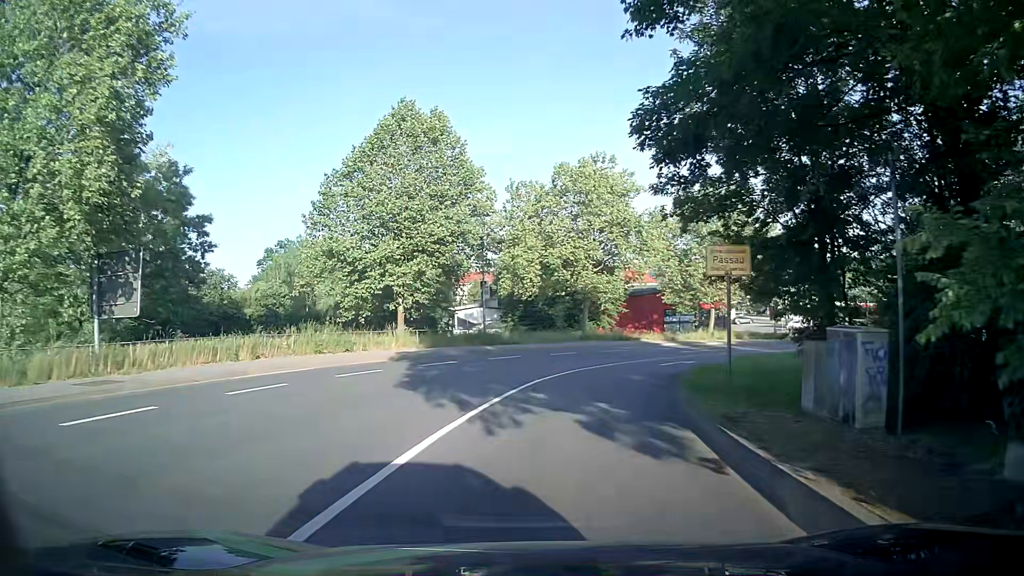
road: primary_link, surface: asphalt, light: Day
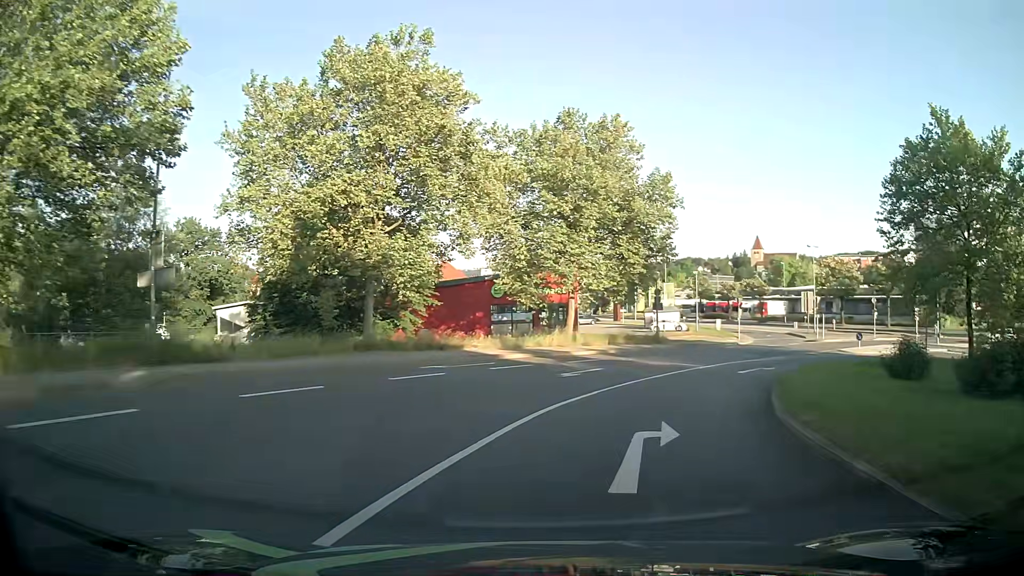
(+2.8, +23.1) m; +17°
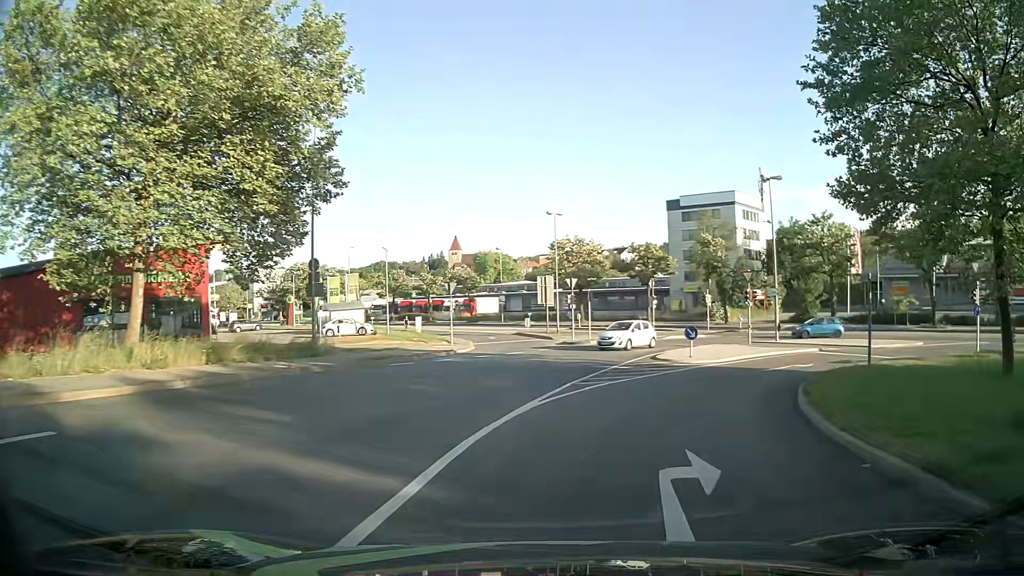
(+5.0, +22.2) m; +26°
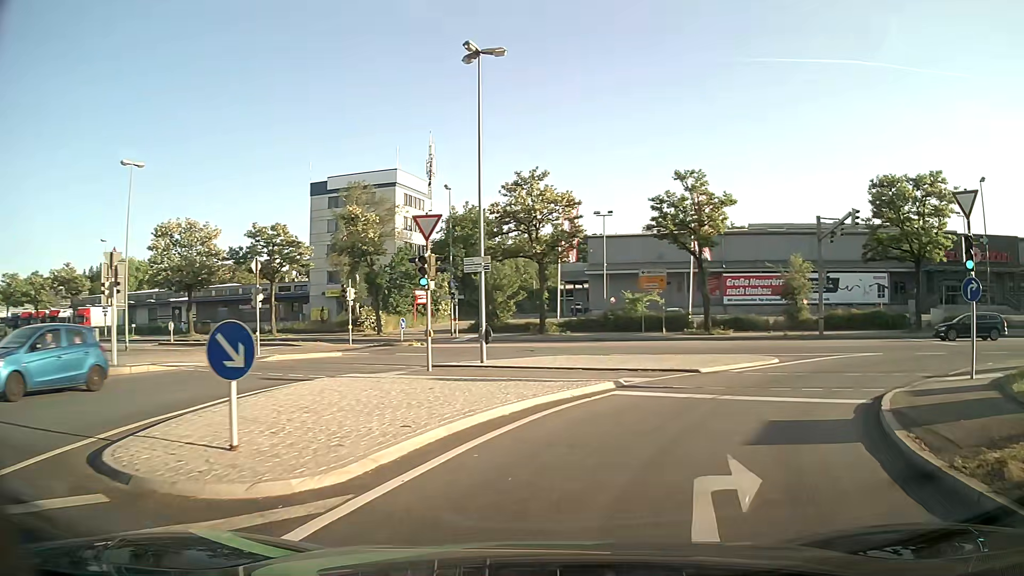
(+4.9, +20.2) m; +29°
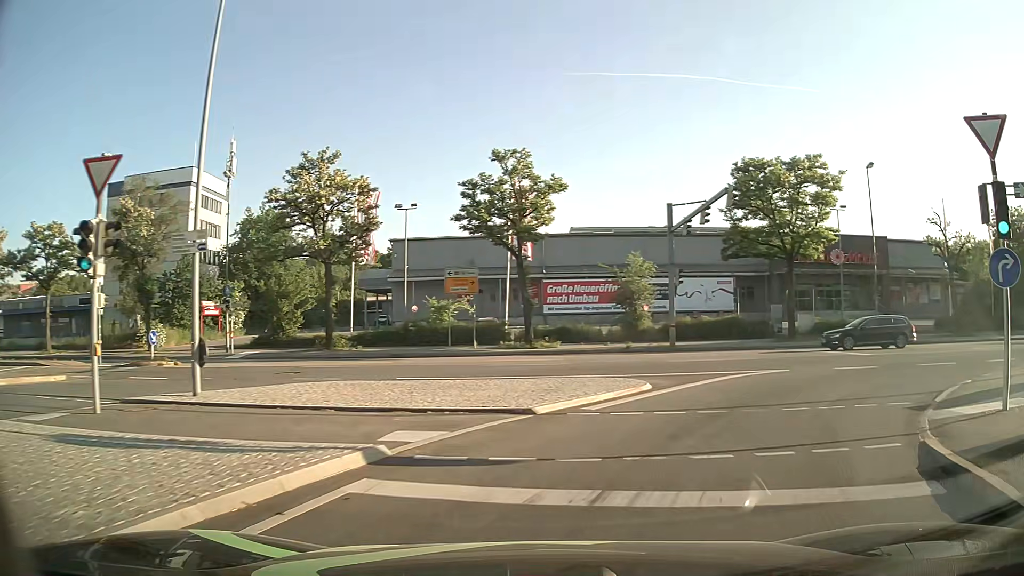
(+1.0, +7.4) m; +15°
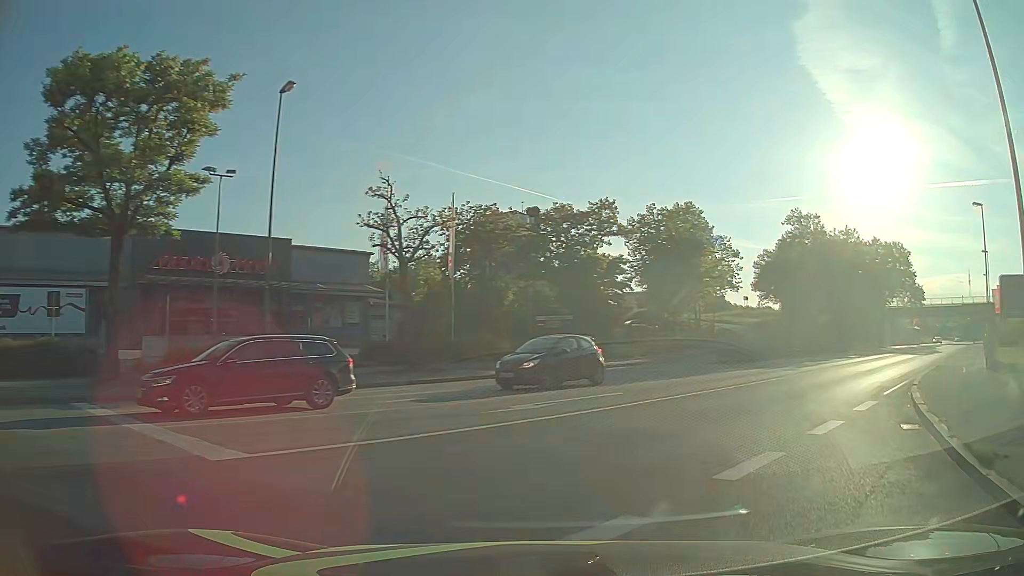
(+7.4, +15.5) m; +52°
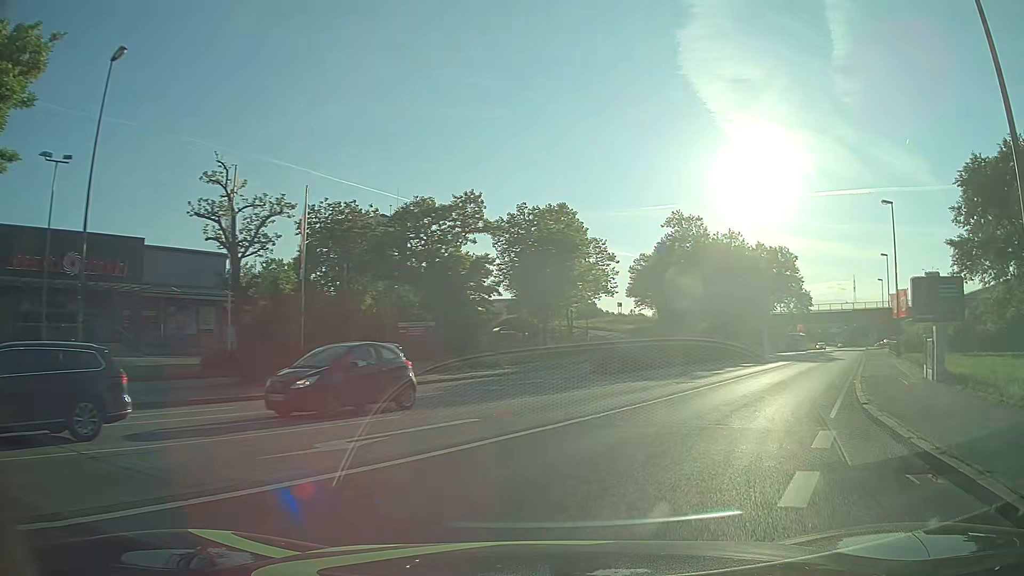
(+0.4, +3.9) m; +10°
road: primary
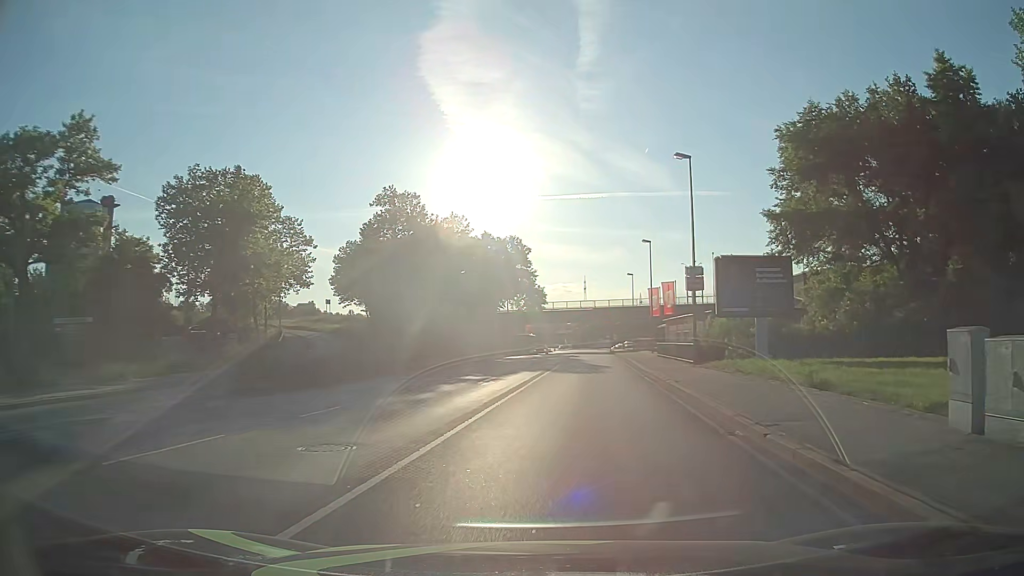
(+3.4, +12.9) m; +25°
(0, +10) (+1, +20) (+2, +30) (+3, +40) (+4, +50) (+5, +60) (+5, +70) (+6, +80) (+7, +90) (+8, +100) m
